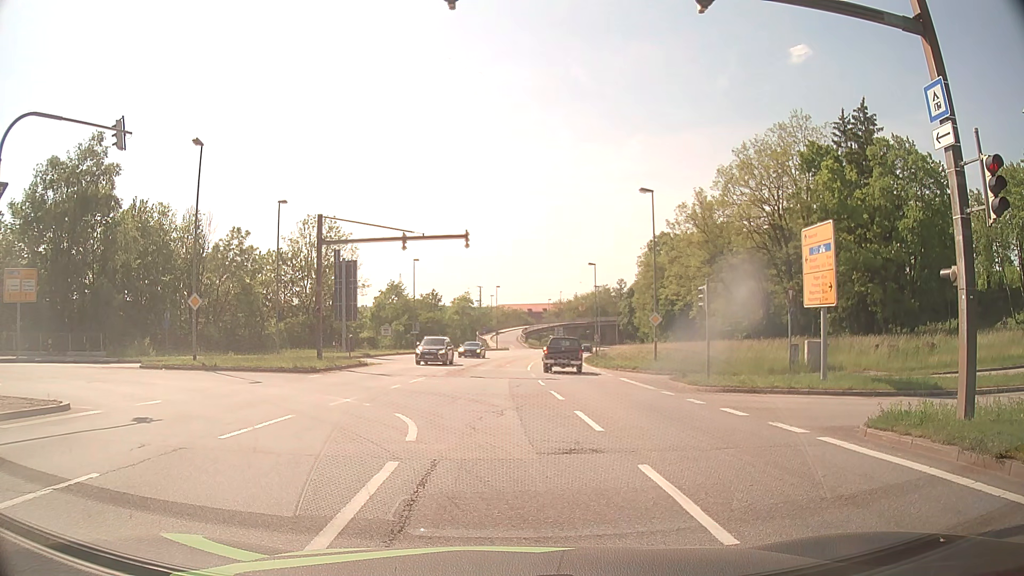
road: primary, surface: asphalt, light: Day
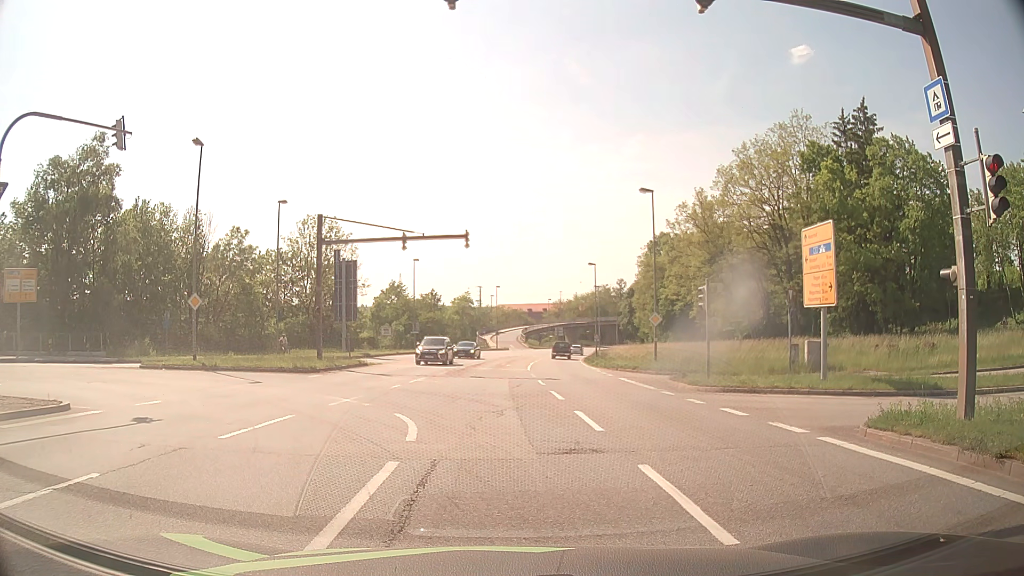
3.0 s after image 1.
(0.0, 0.0) m; 0°
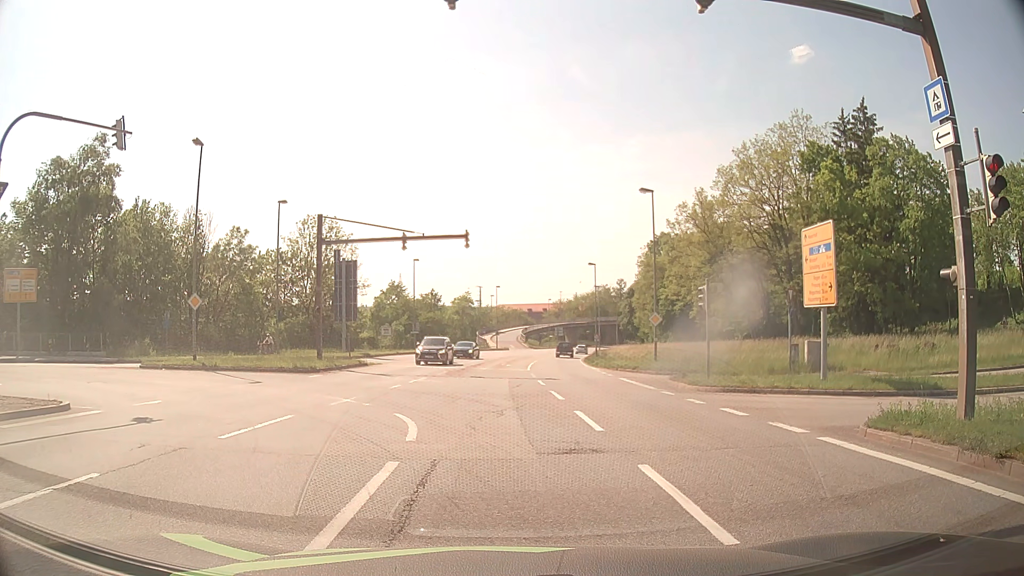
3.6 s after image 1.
(0.0, 0.0) m; 0°
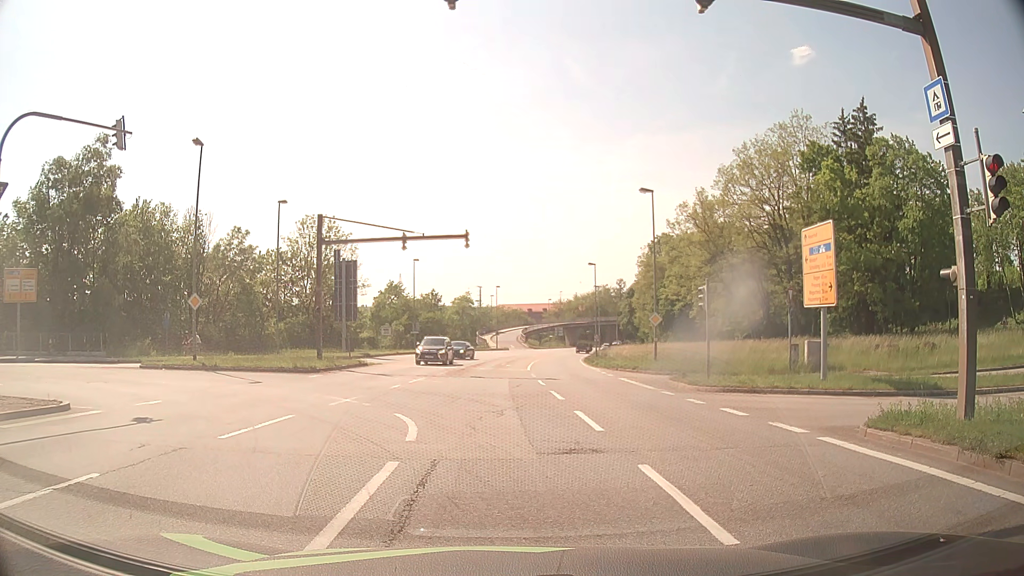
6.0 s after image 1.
(0.0, 0.0) m; 0°
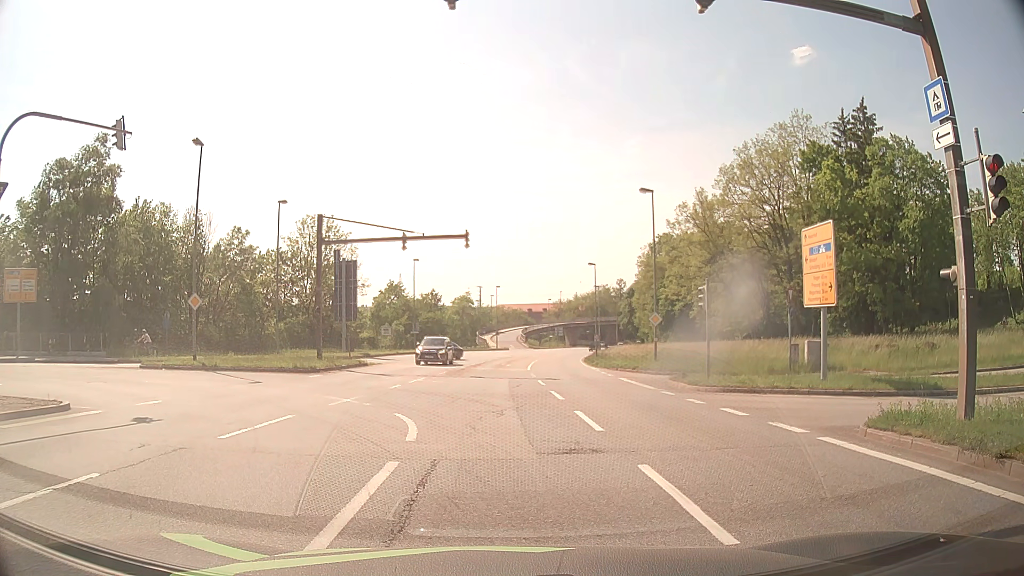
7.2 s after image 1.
(0.0, 0.0) m; 0°
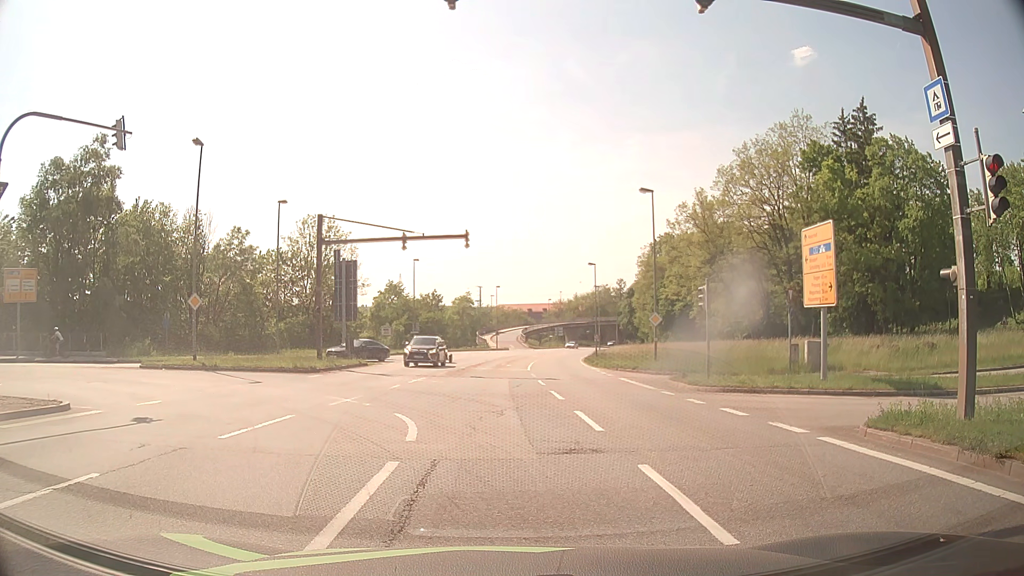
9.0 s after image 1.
(0.0, 0.0) m; 0°
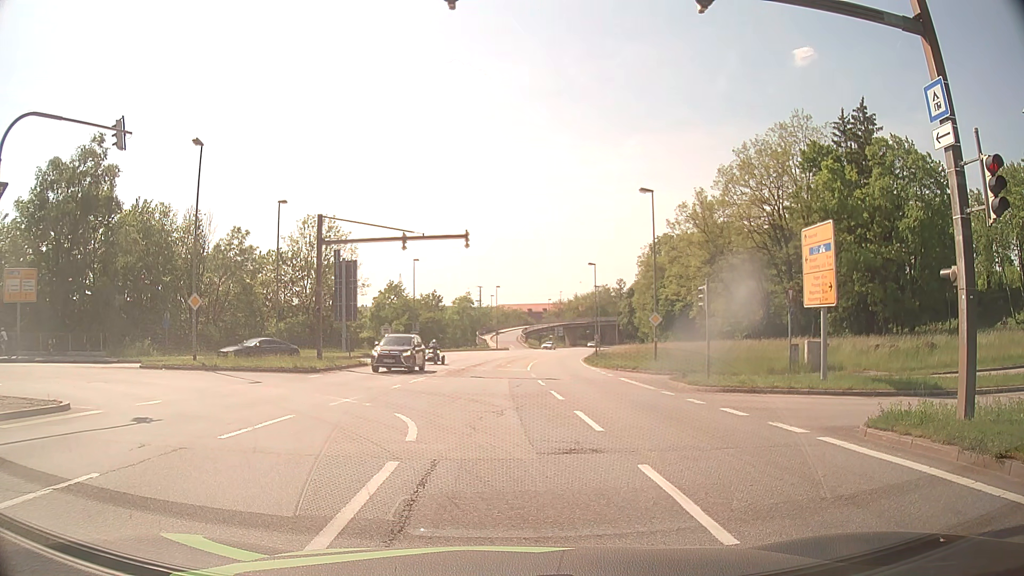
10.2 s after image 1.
(0.0, 0.0) m; 0°
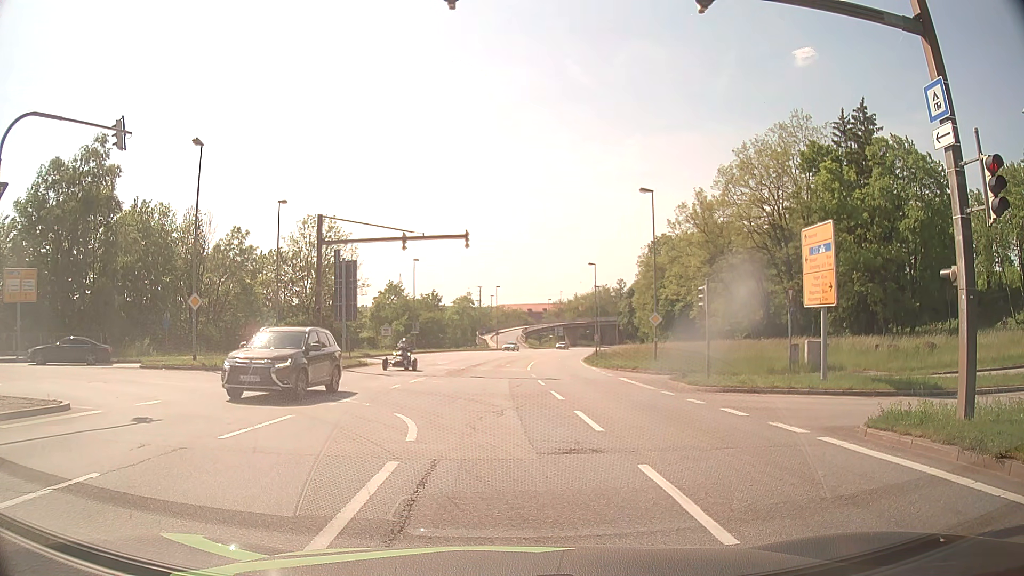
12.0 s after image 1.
(0.0, 0.0) m; 0°
